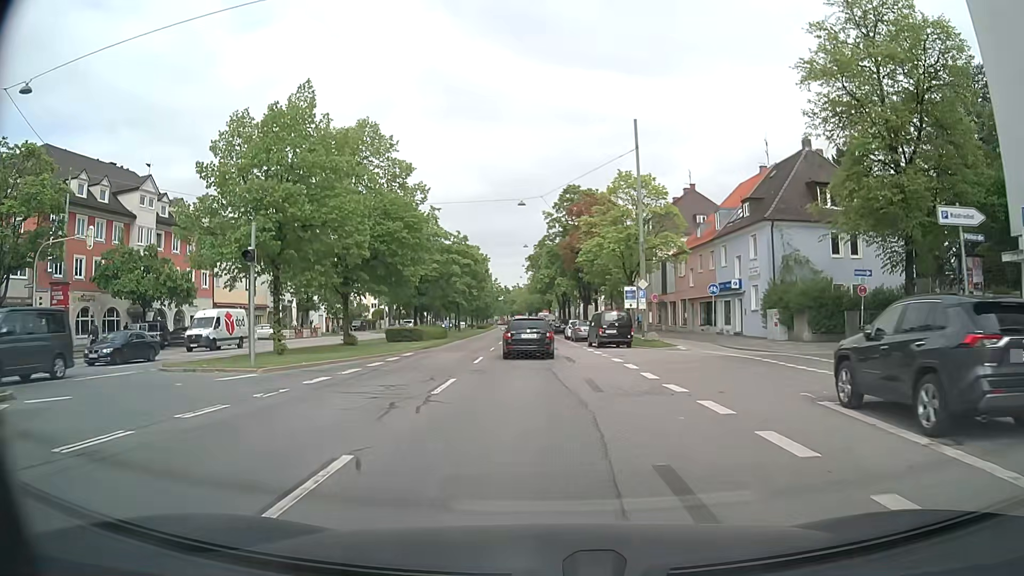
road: secondary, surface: asphalt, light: Day
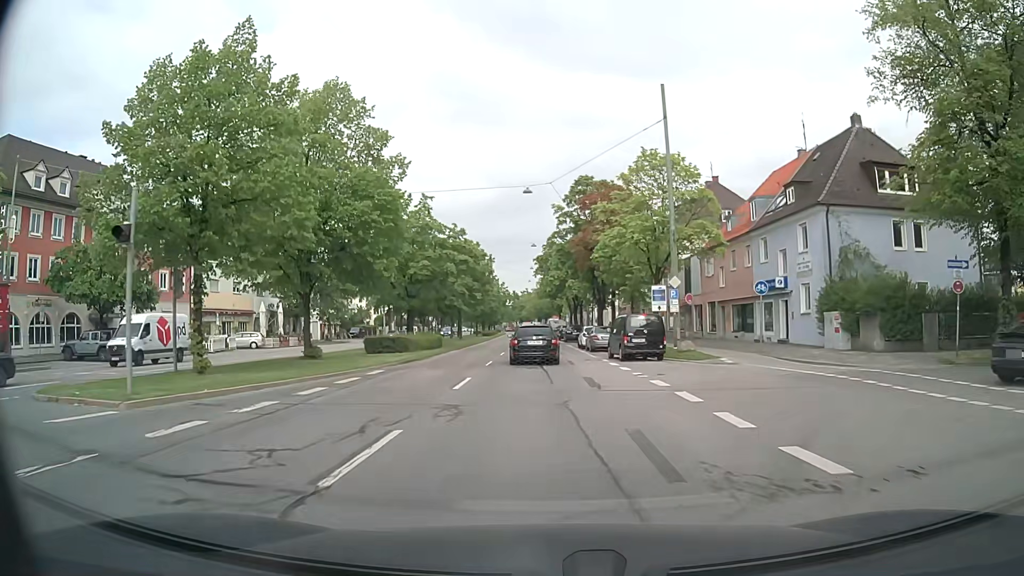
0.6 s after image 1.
(-0.1, +6.7) m; -1°
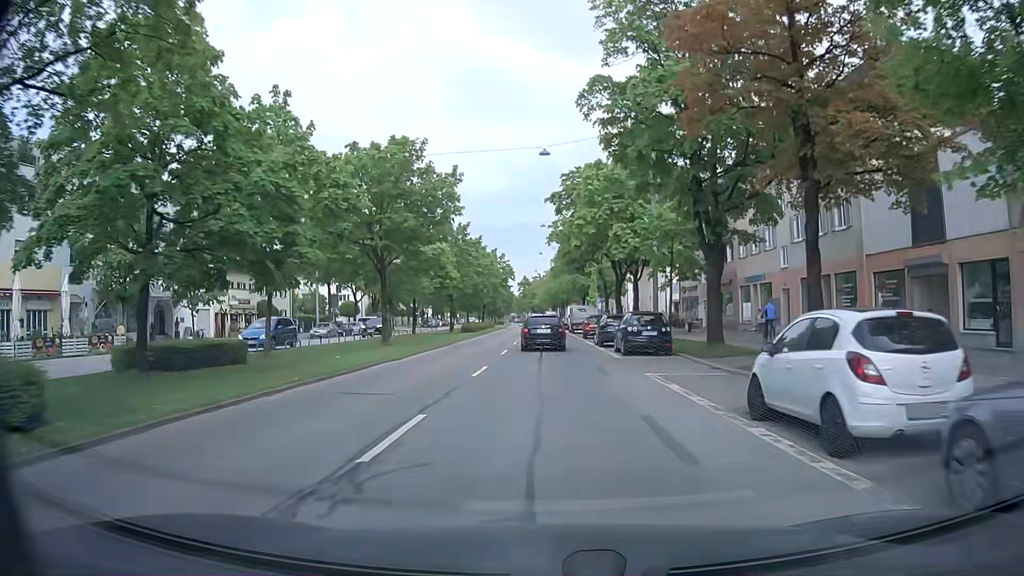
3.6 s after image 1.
(-0.5, +36.1) m; 0°
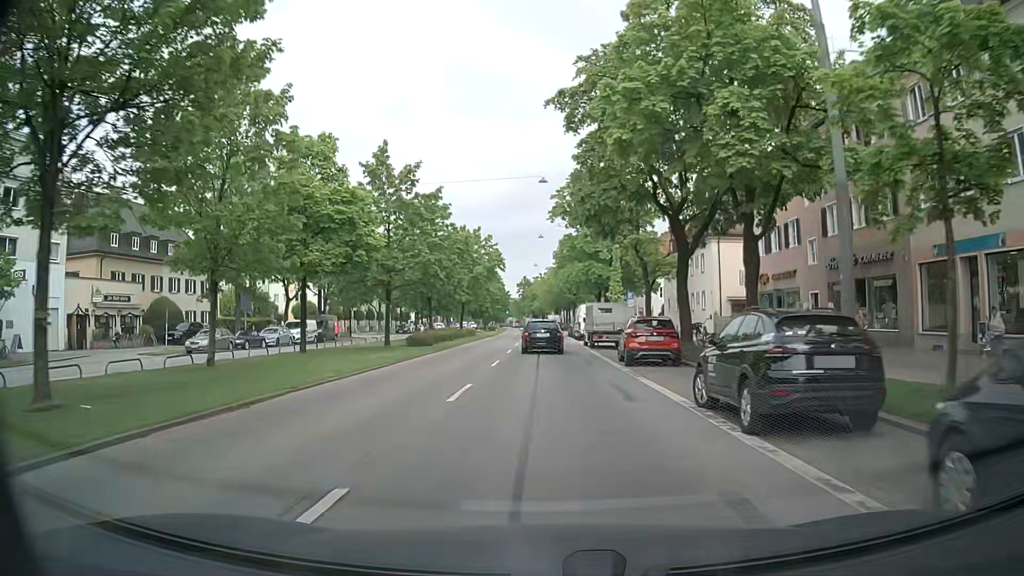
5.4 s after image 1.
(-0.4, +22.5) m; -1°
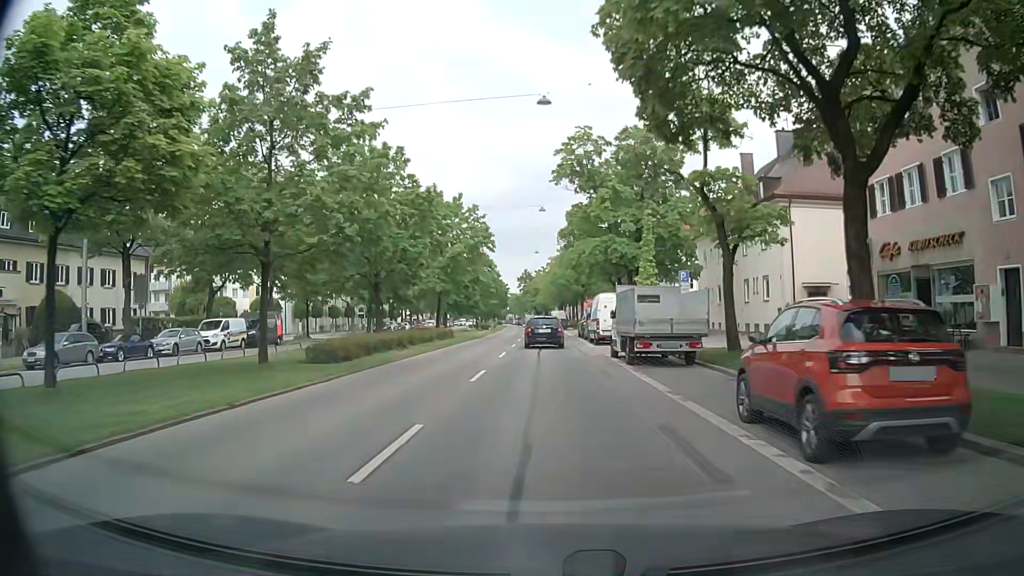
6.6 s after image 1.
(0.0, +15.0) m; 0°
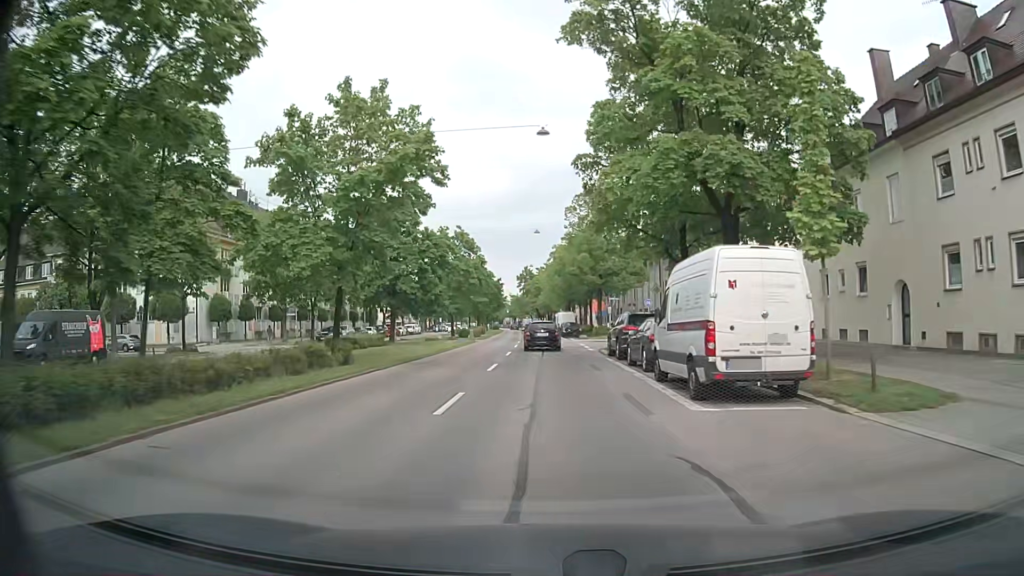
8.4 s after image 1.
(0.0, +23.1) m; 0°
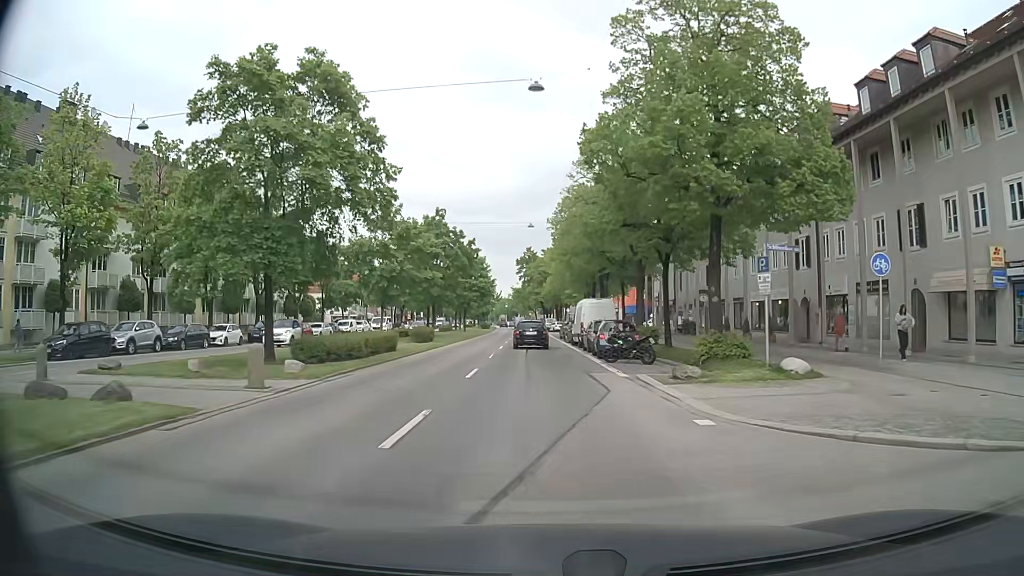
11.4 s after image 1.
(-0.4, +39.5) m; -1°
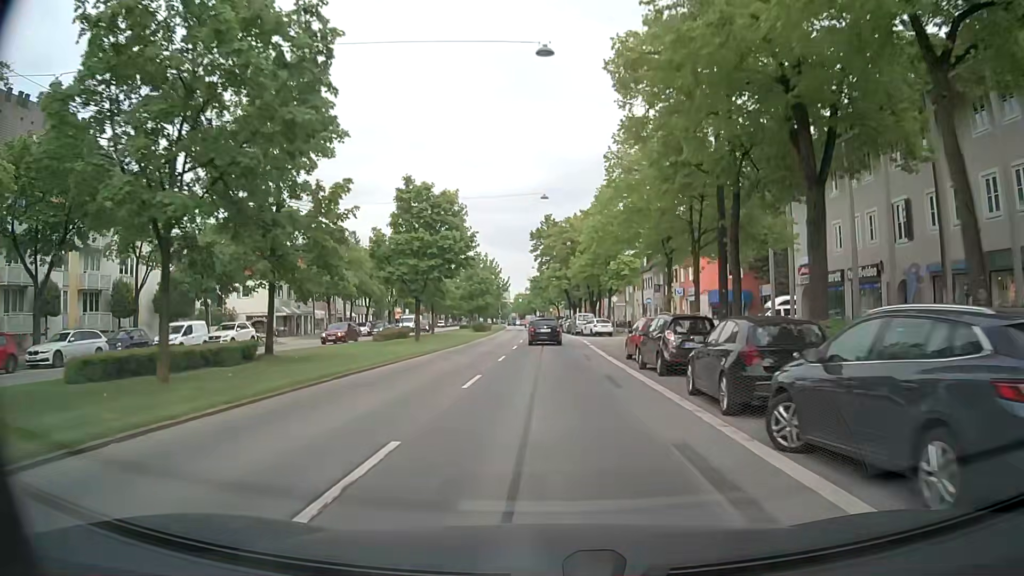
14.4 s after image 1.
(-0.9, +39.3) m; -3°
(0, +10) (0, +20) (0, +30) (+1, +40) (+1, +50) (+1, +60) (+1, +70) (+1, +80) (0, +90) (0, +100) m
